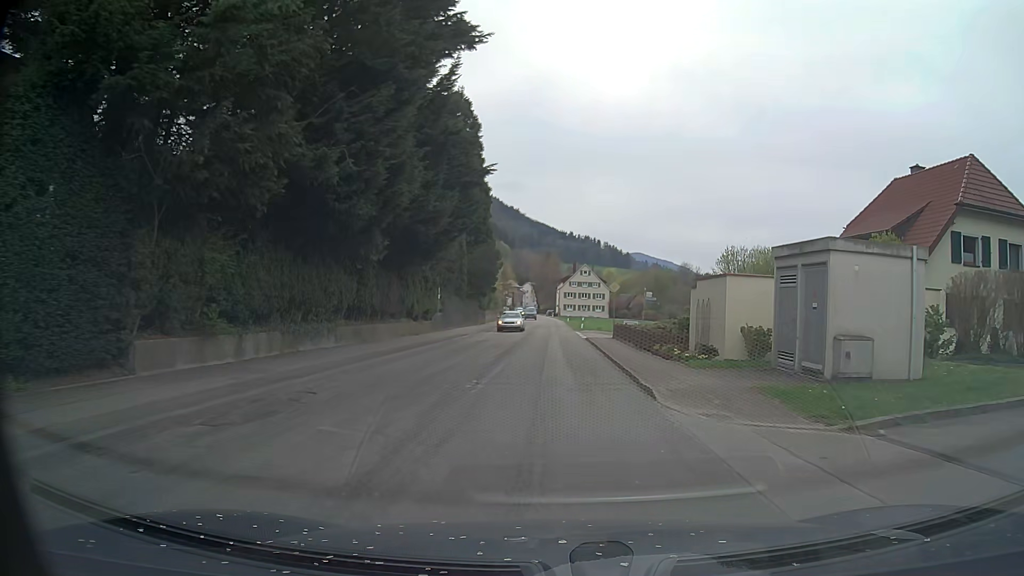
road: secondary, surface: asphalt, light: Day
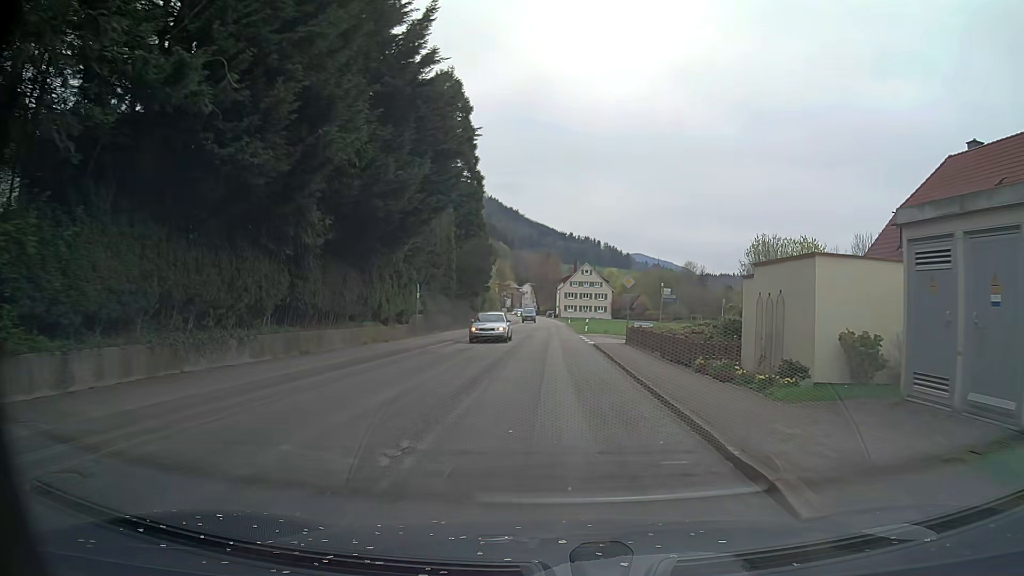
(0.0, +6.2) m; 0°
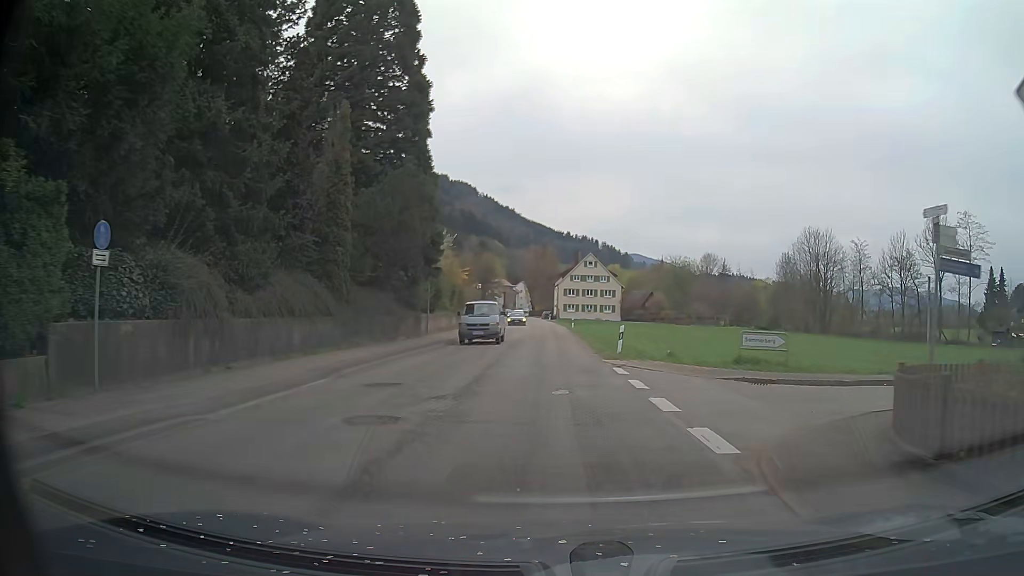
(-0.1, +24.8) m; 0°
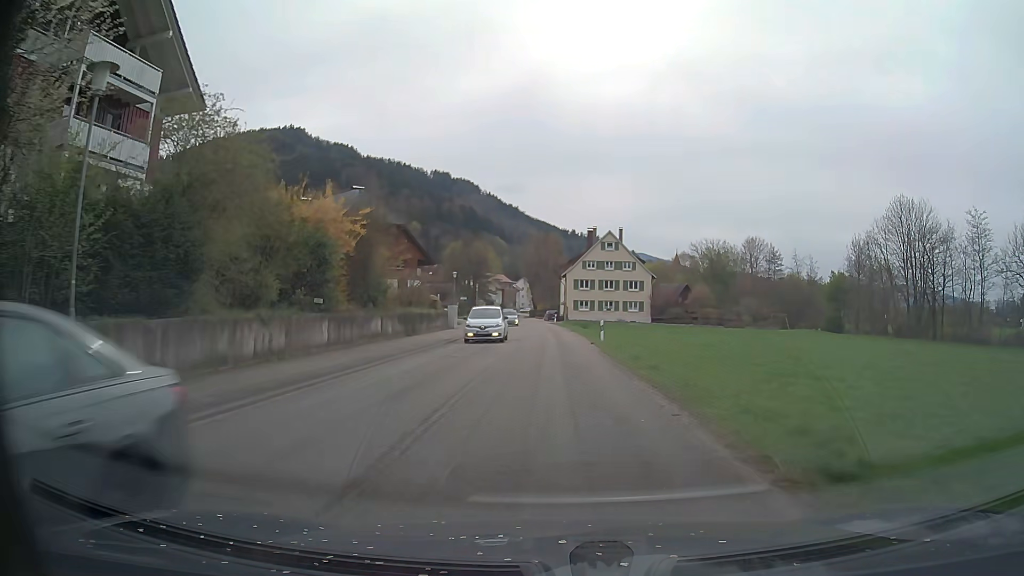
(-0.2, +30.3) m; -1°
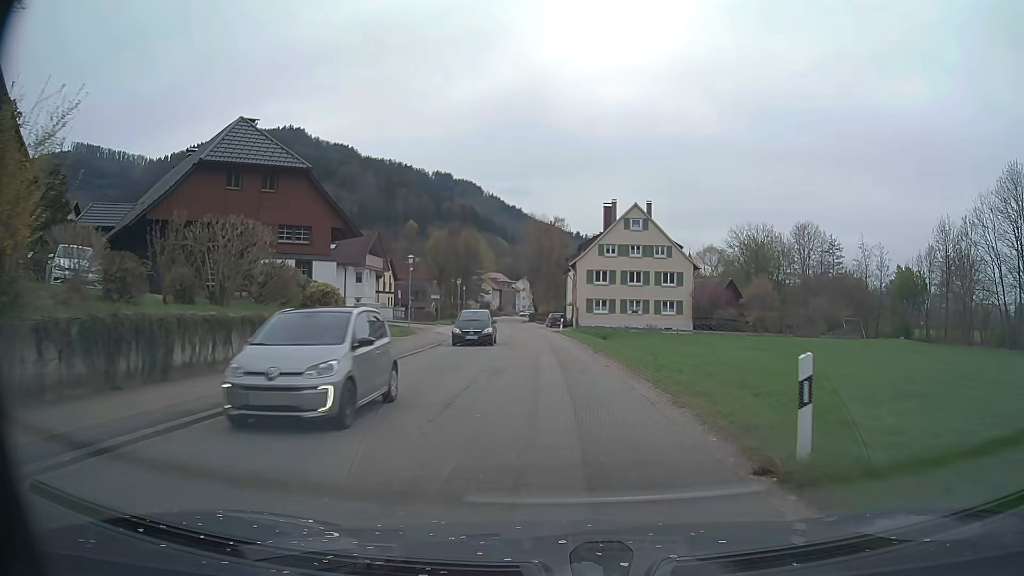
(+0.1, +23.8) m; 0°
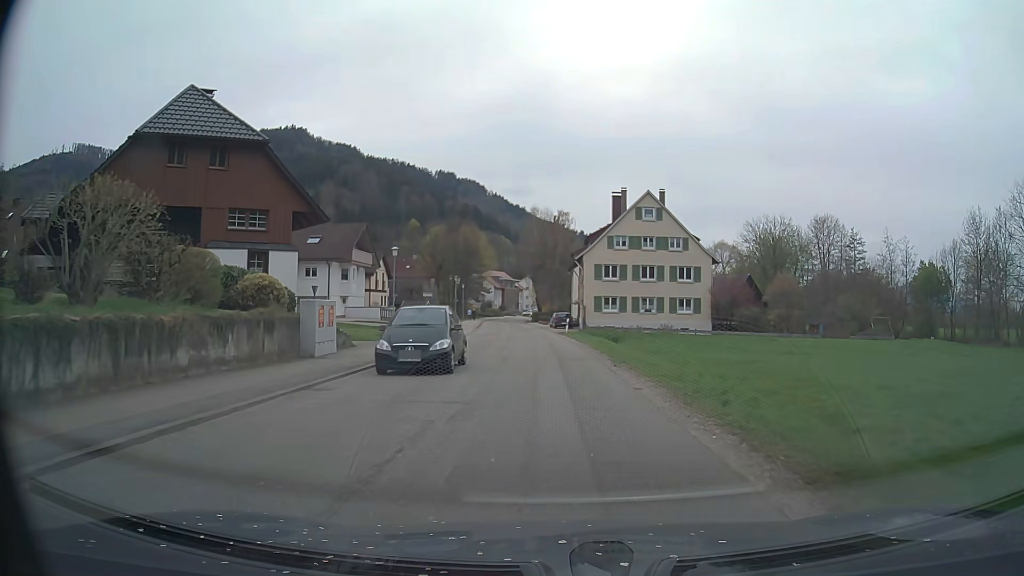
(-0.1, +6.0) m; -1°
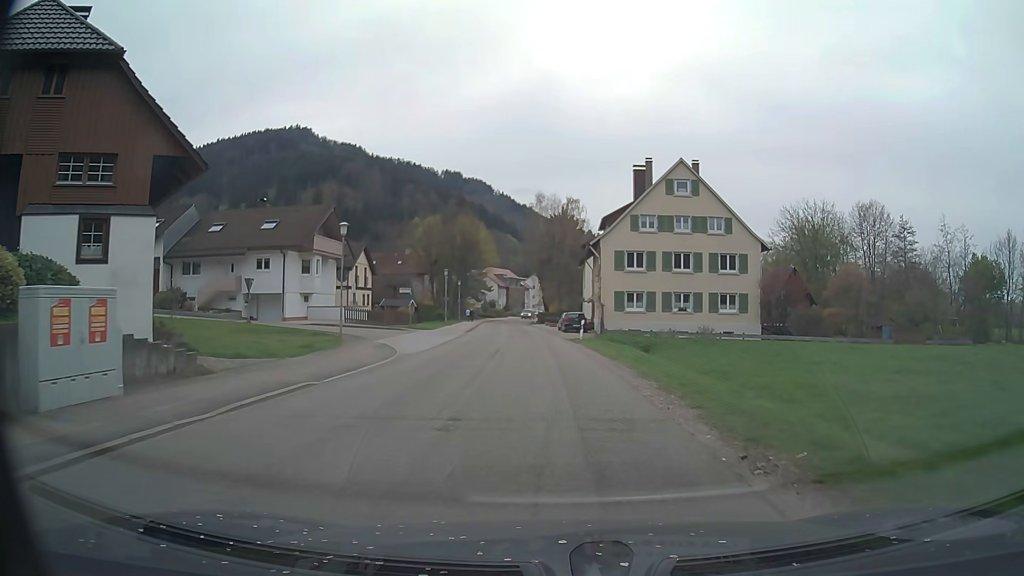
(-0.1, +11.8) m; -1°
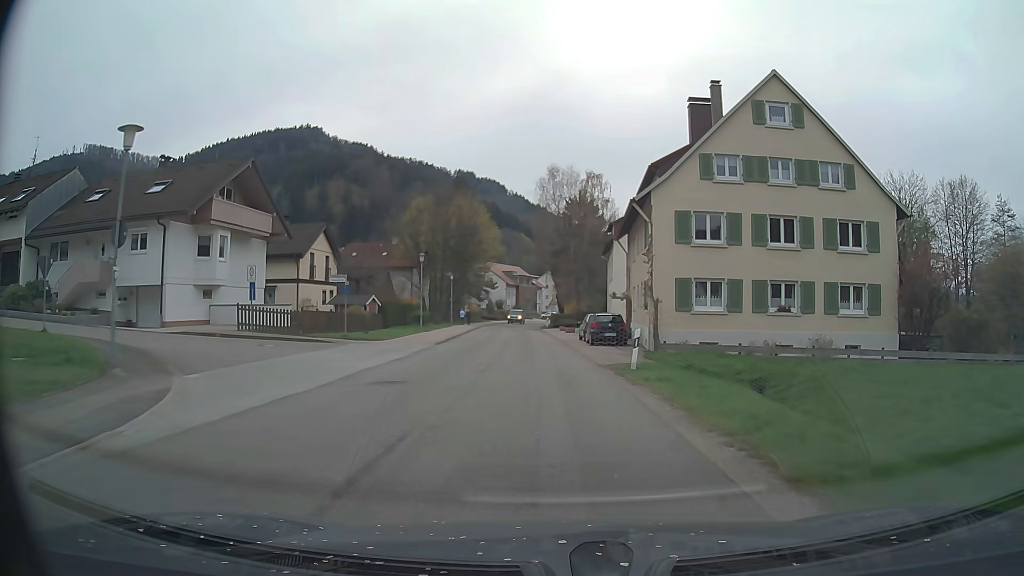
(-0.1, +17.6) m; -1°
(0, +10) (0, +20) (-1, +30) (-1, +40) (-2, +50) (-2, +60) (-3, +70) (-3, +80) (-3, +90) (-2, +100) m
